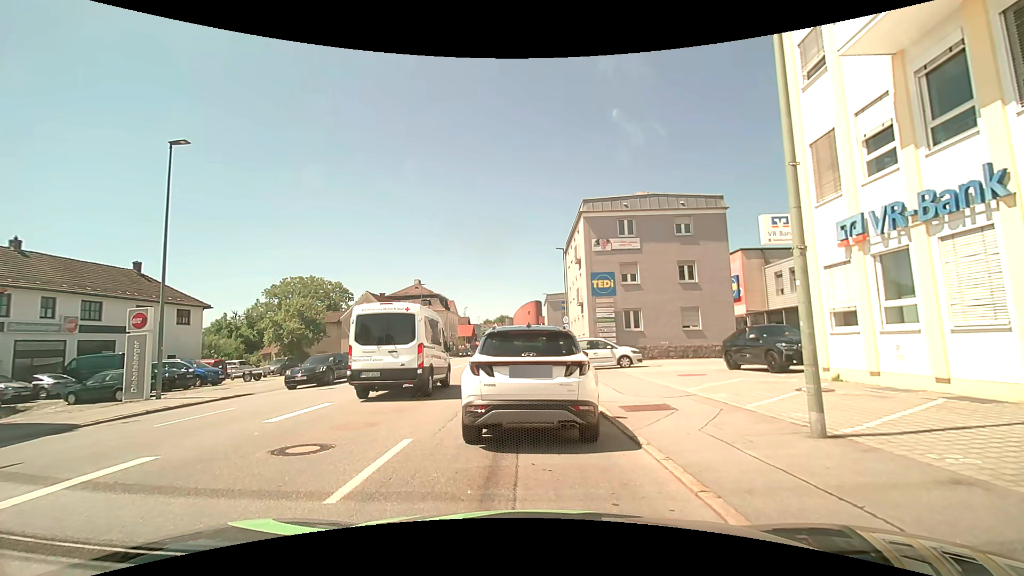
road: tertiary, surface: asphalt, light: Day
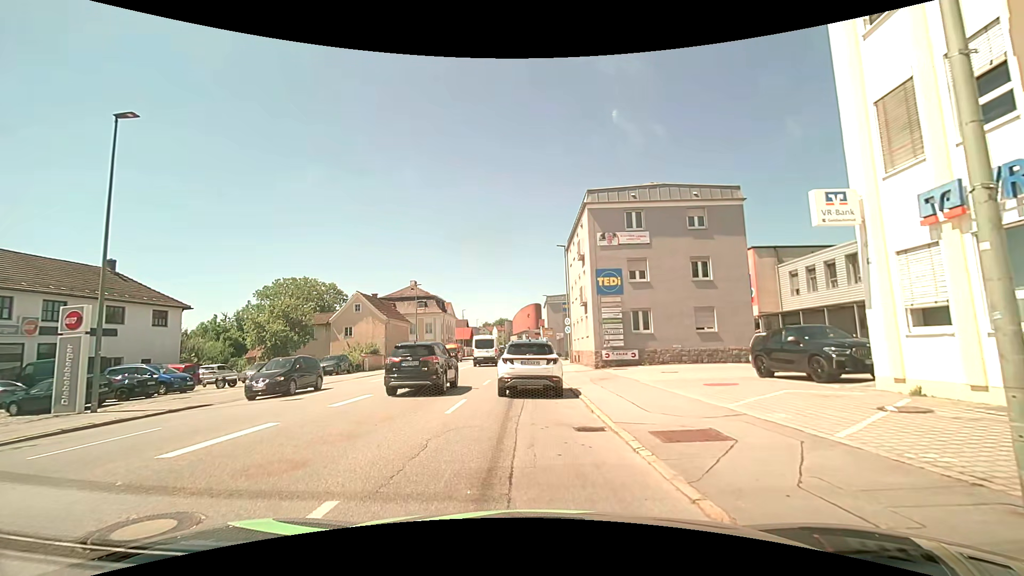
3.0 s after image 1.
(0.0, +3.0) m; 0°
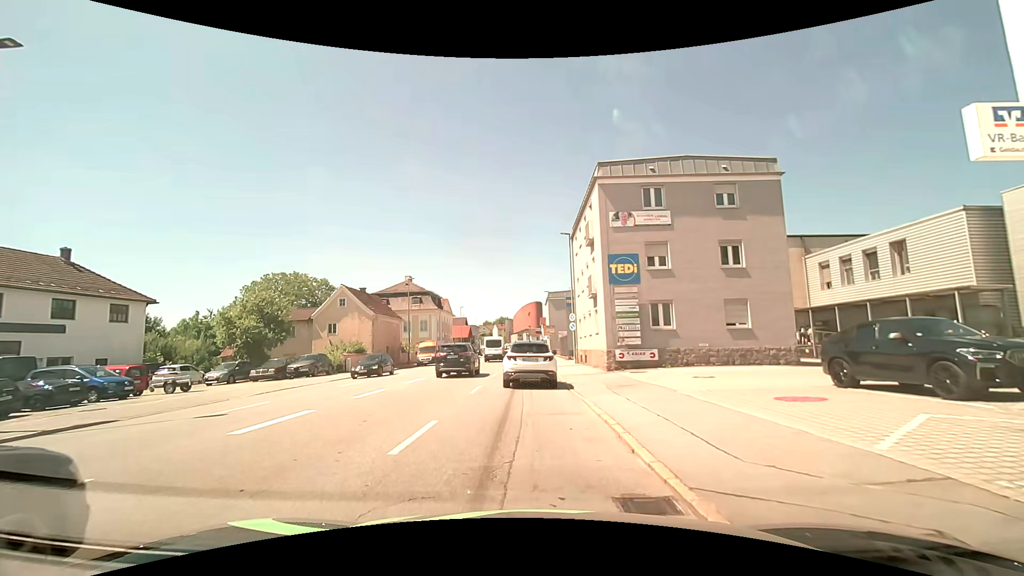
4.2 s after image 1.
(+0.1, +4.6) m; +2°
(0, +10) (0, +20) (-1, +30) (-1, +40) (-1, +50) (-1, +60) (-2, +70) (-2, +80) (-2, +90) (-2, +100) m
